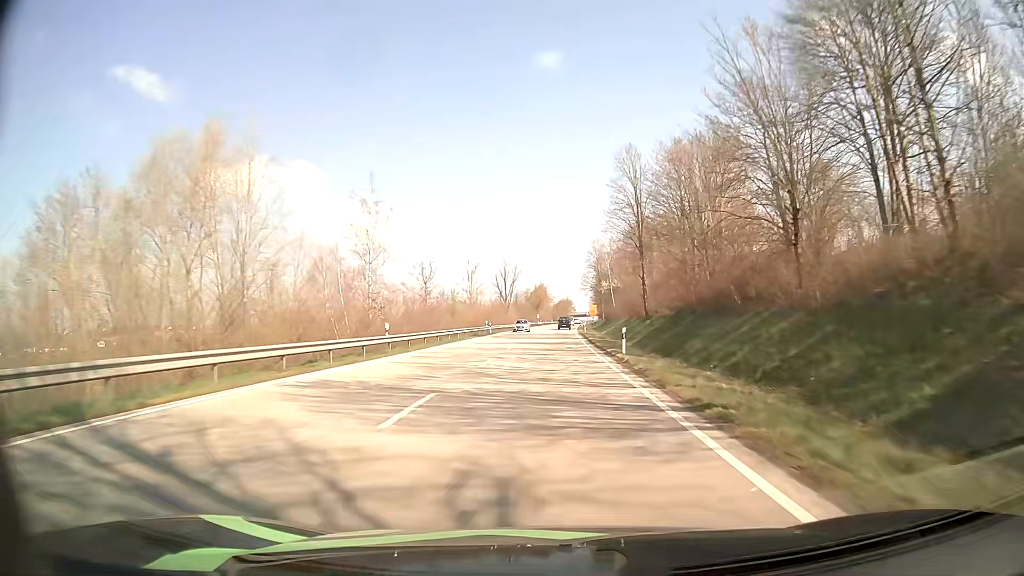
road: primary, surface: asphalt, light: Day
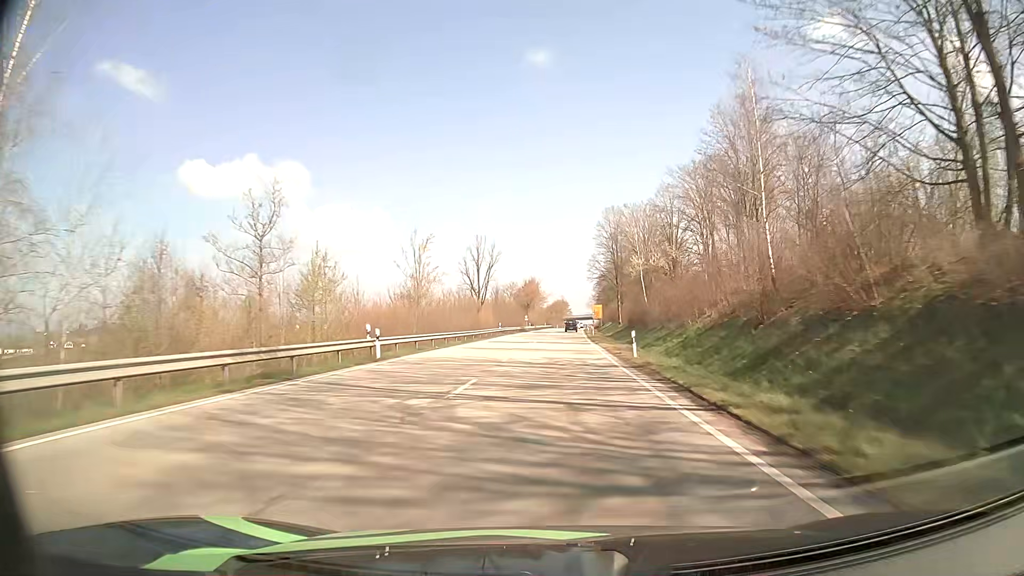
(+0.2, +44.2) m; +1°
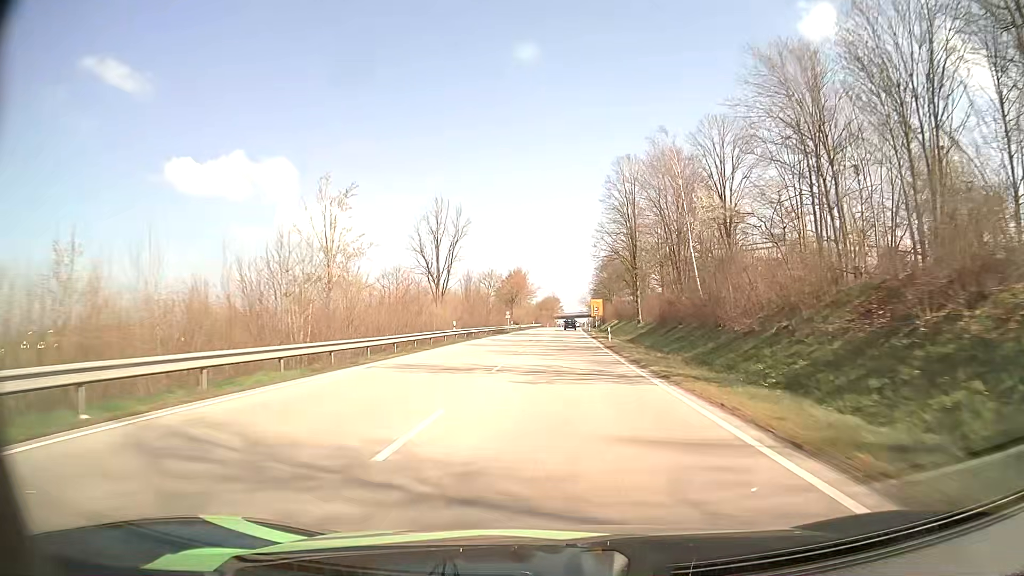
(+0.2, +29.3) m; +1°
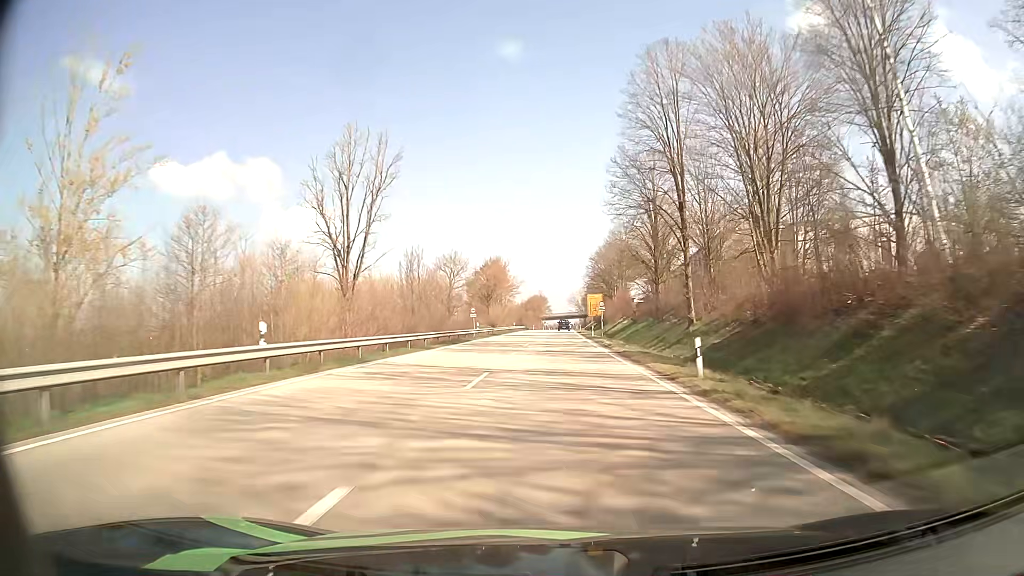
(+0.2, +29.0) m; +1°
(0, +10) (0, +20) (0, +30) (0, +40) (+1, +50) (+1, +60) (+1, +70) (+1, +80) (+2, +90) (+2, +100) m
